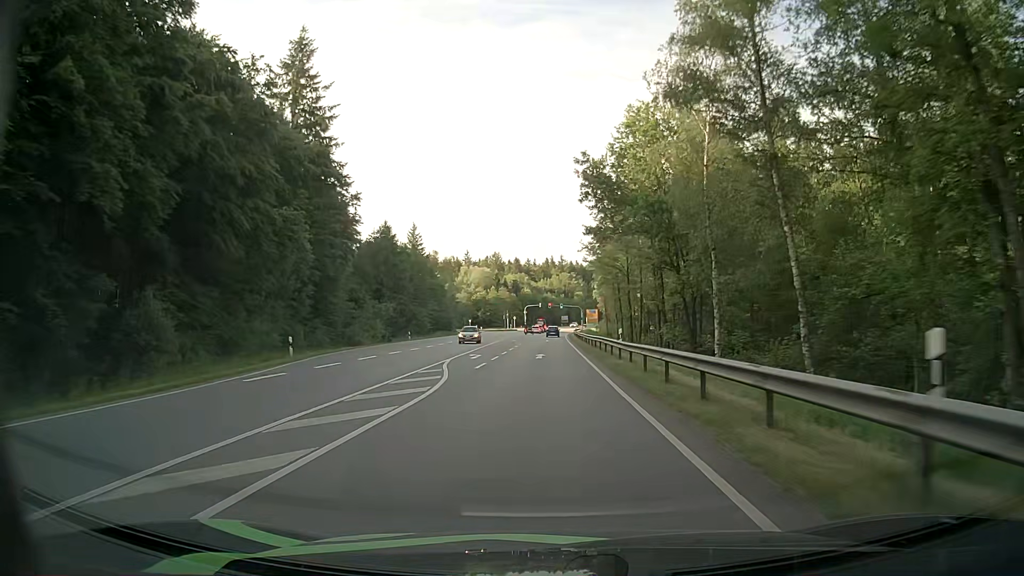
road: secondary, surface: asphalt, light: Day
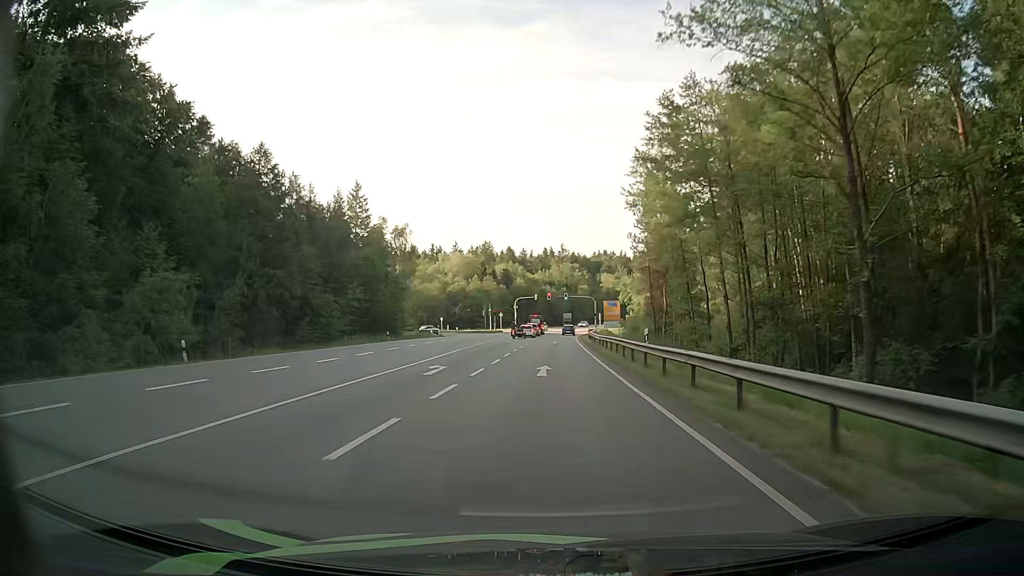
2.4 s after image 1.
(+0.1, +45.9) m; 0°
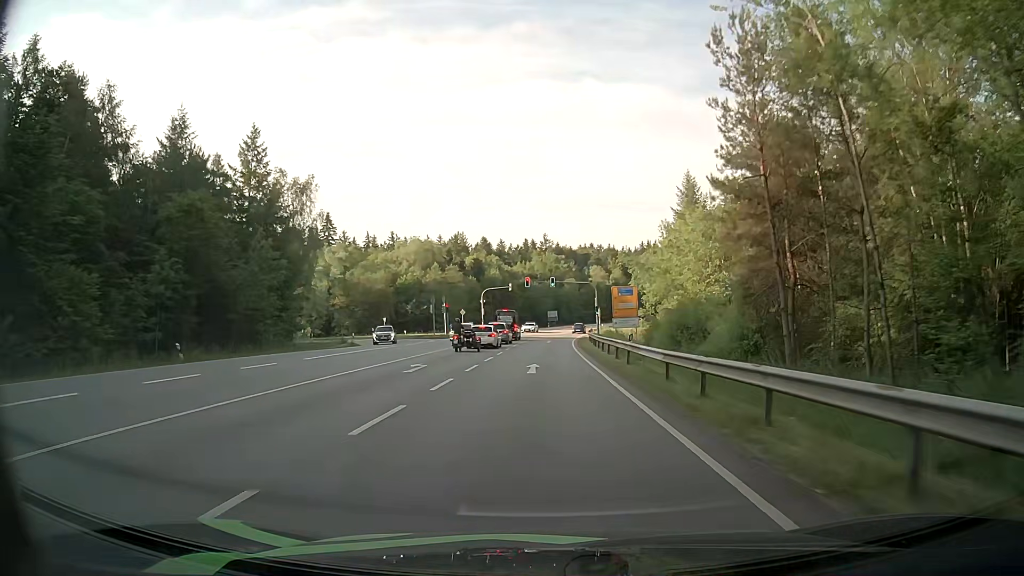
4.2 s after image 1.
(+0.4, +34.4) m; +1°
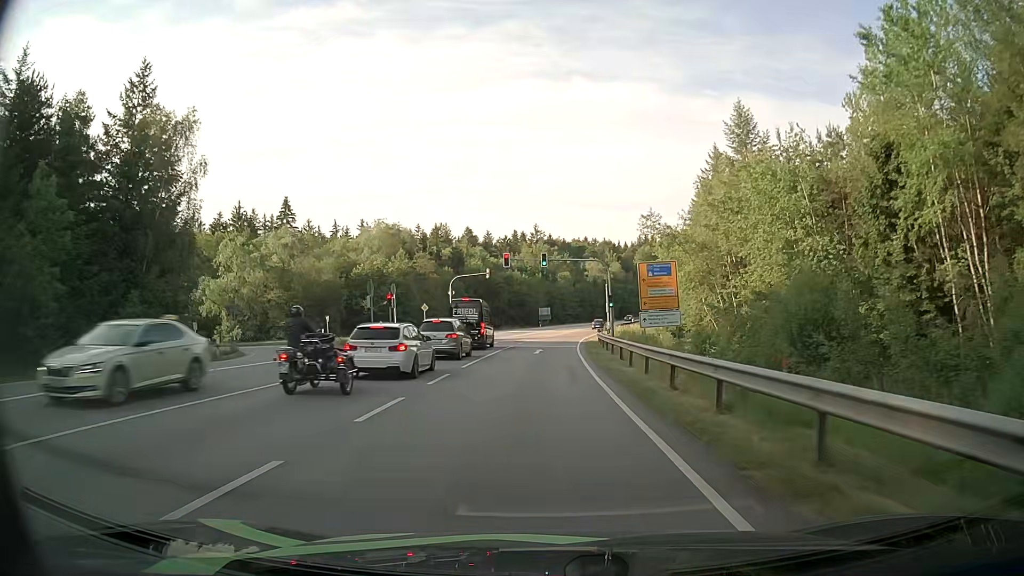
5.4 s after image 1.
(+0.2, +22.8) m; +1°
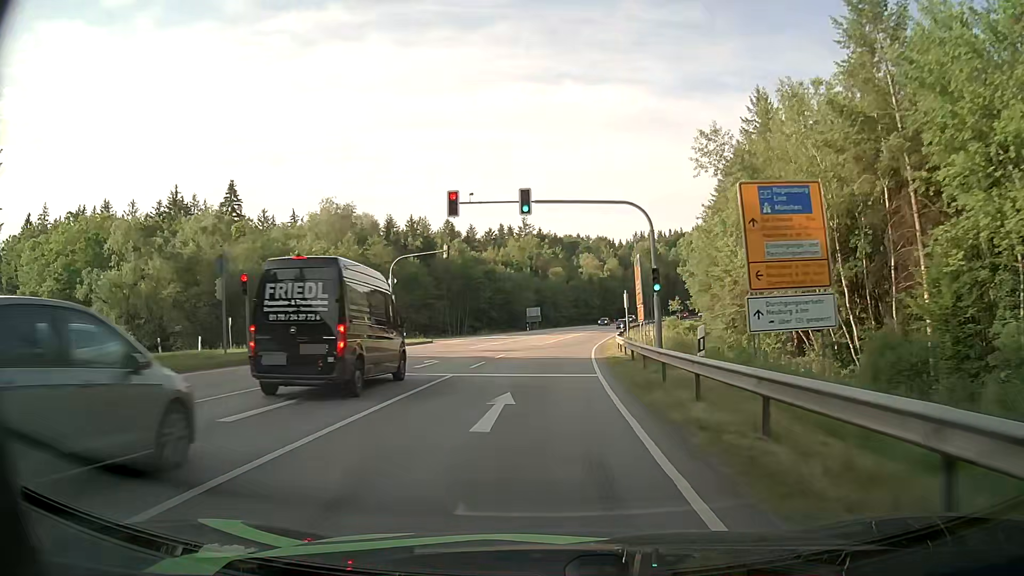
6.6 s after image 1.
(+0.1, +22.6) m; +1°
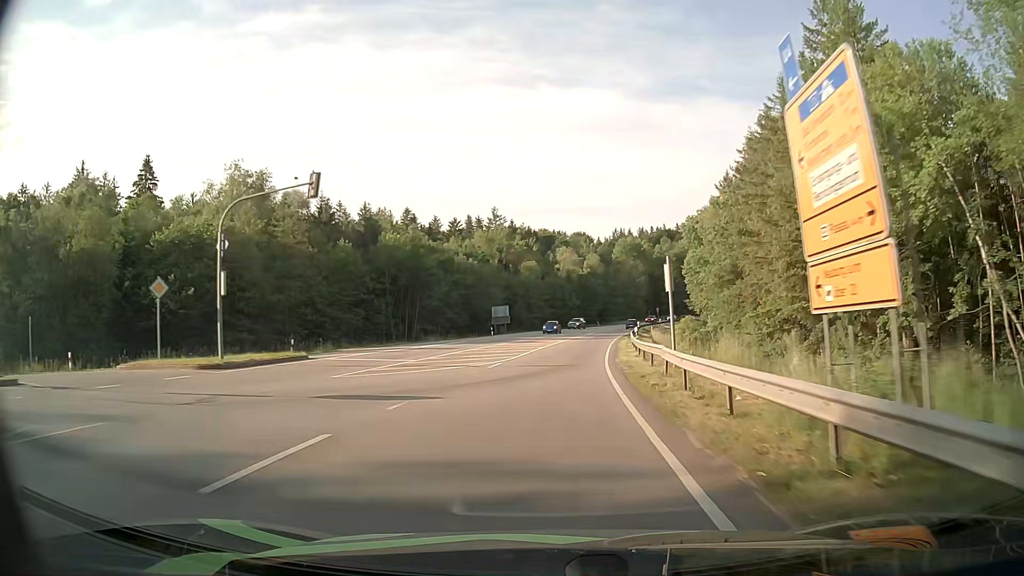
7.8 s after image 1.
(+0.5, +22.4) m; +2°
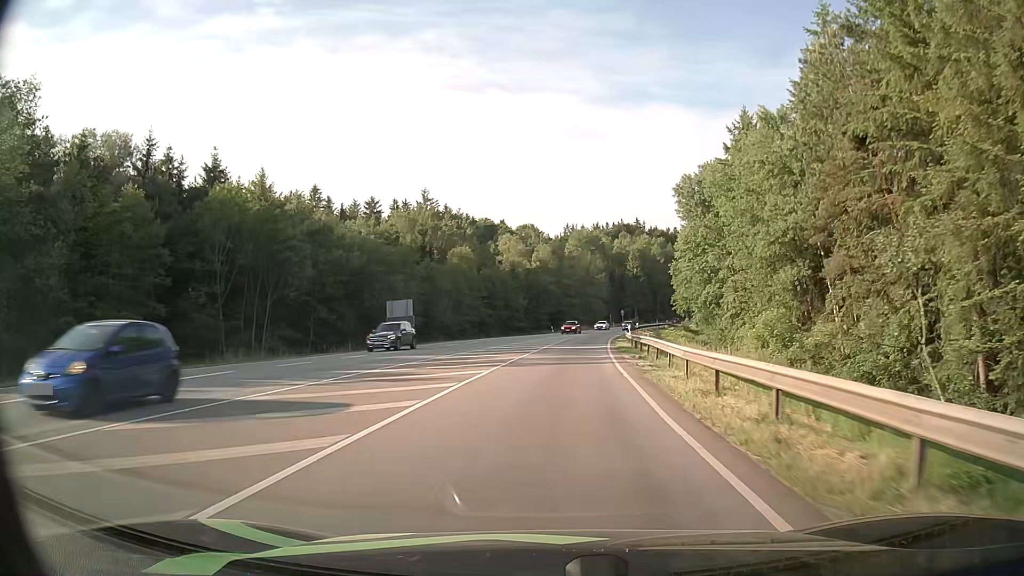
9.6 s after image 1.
(+1.4, +33.1) m; +5°
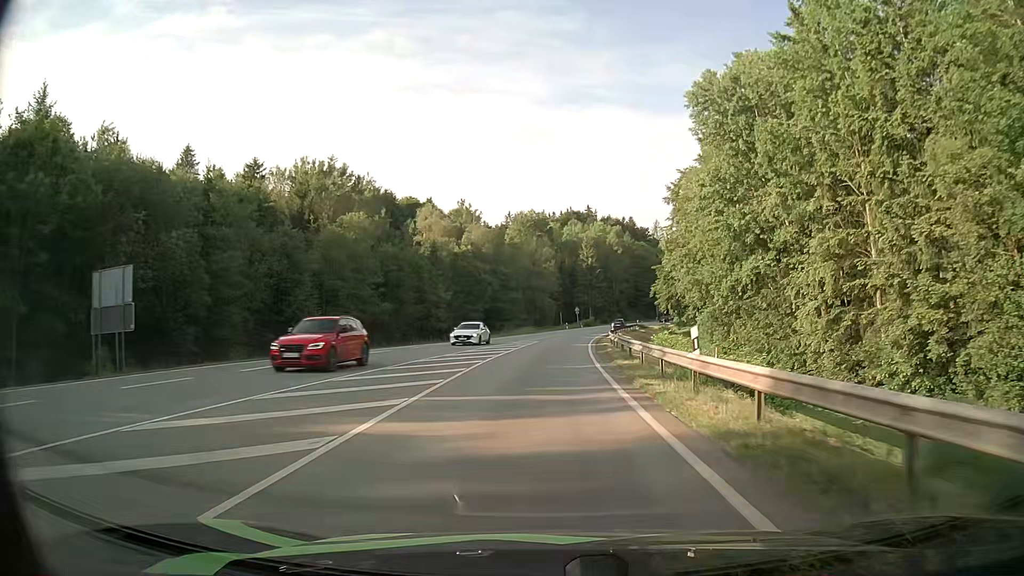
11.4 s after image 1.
(+1.4, +32.3) m; +5°
(0, +10) (0, +20) (+1, +30) (+1, +40) (+2, +50) (+3, +60) (+4, +70) (+6, +80) (+8, +90) (+10, +99) m
